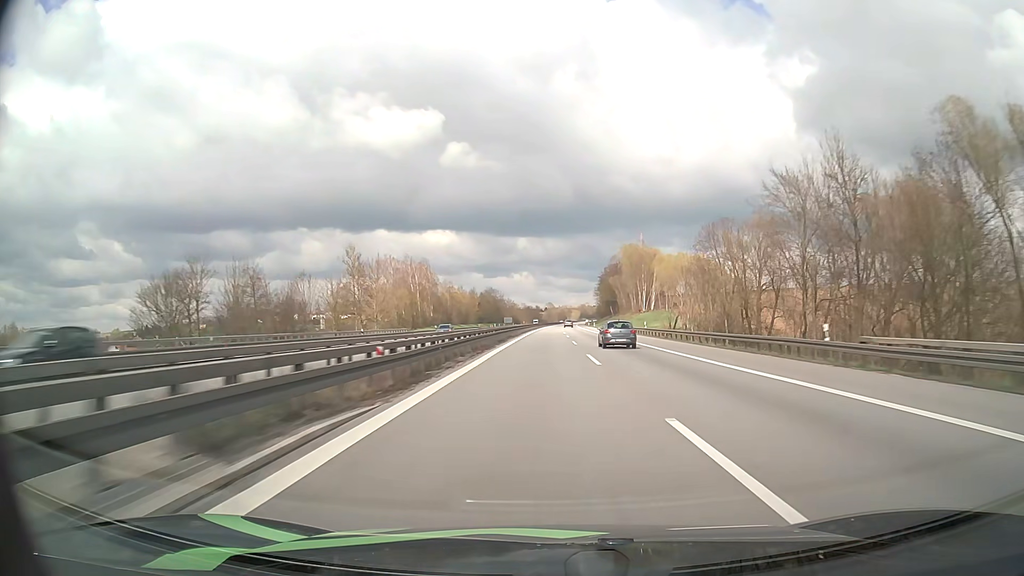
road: motorway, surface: asphalt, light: Day
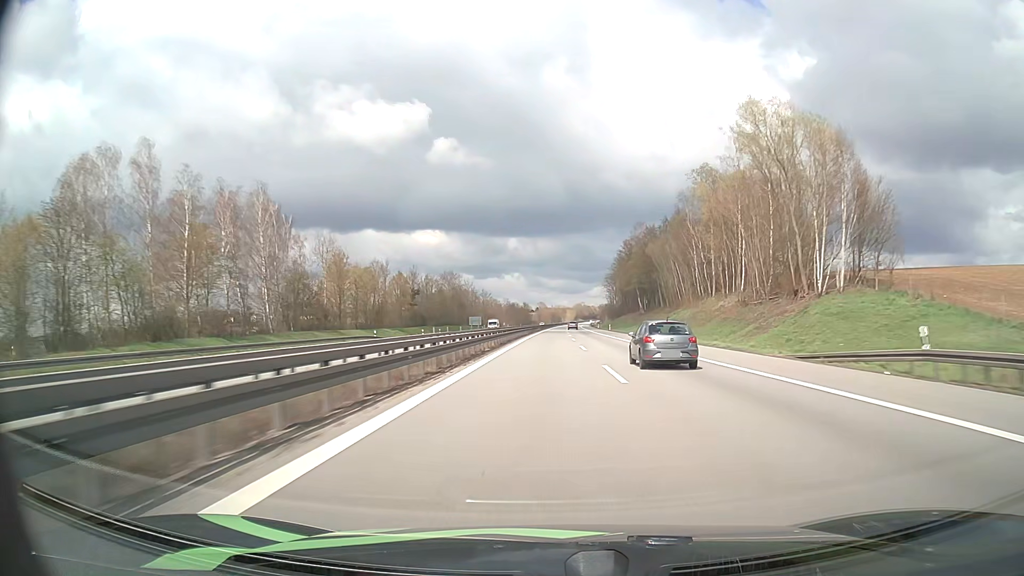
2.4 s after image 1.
(+0.6, +97.1) m; +1°
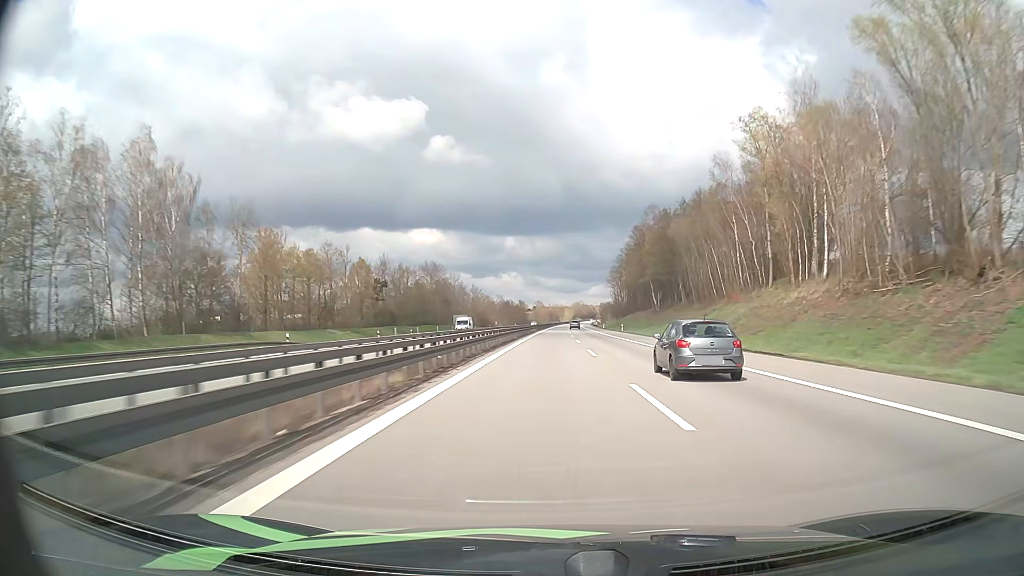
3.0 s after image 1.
(0.0, +25.0) m; 0°
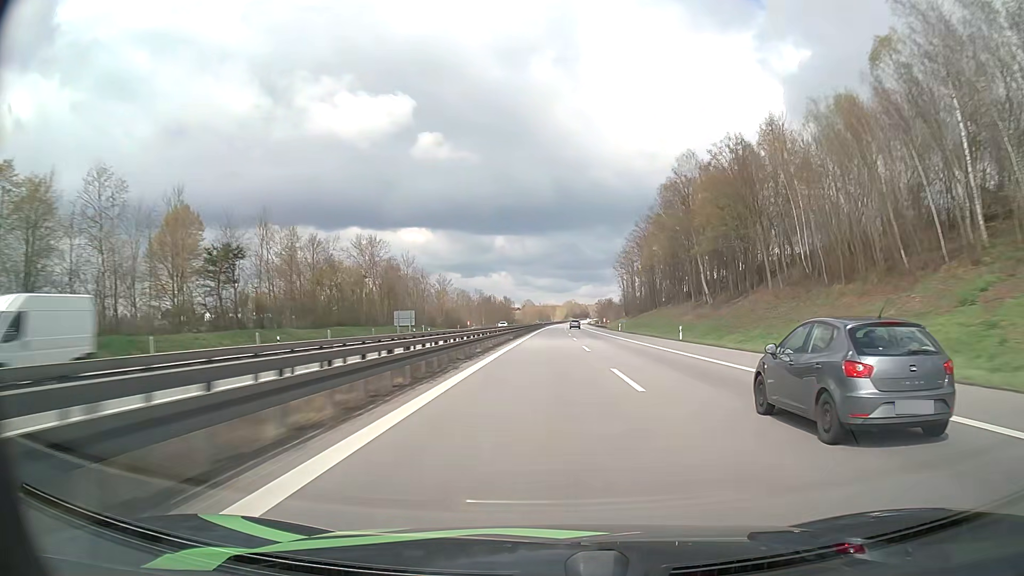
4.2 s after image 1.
(+0.4, +49.5) m; +1°
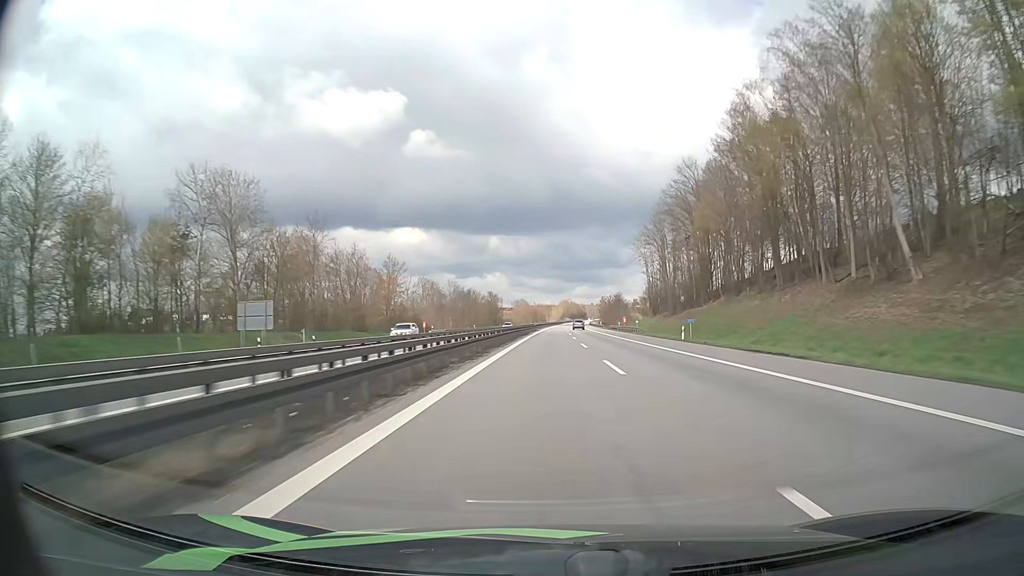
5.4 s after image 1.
(+0.3, +50.3) m; +1°
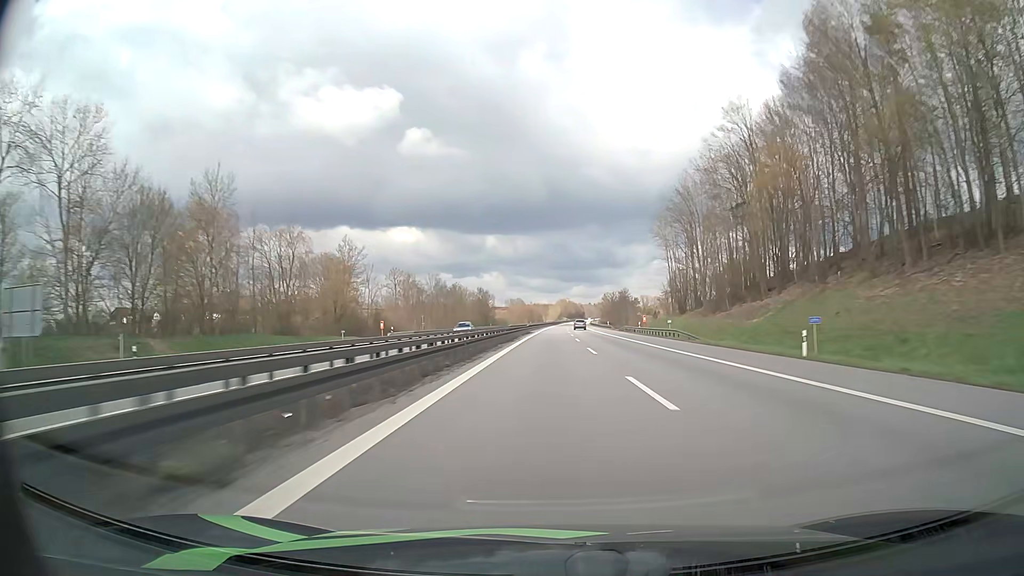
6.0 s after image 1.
(0.0, +25.3) m; 0°
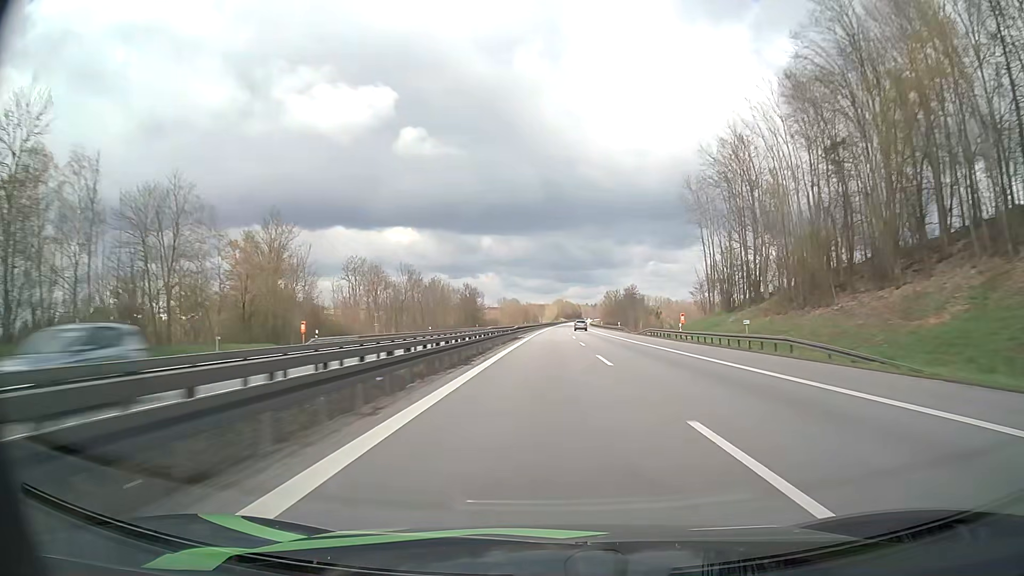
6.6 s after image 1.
(0.0, +25.4) m; 0°
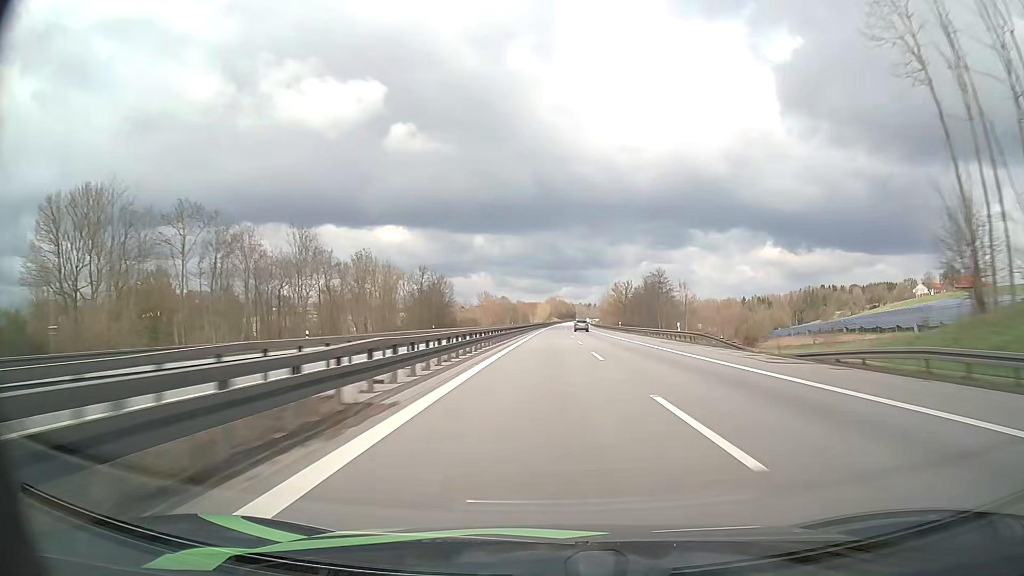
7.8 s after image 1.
(+0.2, +51.3) m; +1°
(0, +10) (0, +20) (0, +30) (0, +40) (0, +50) (0, +60) (0, +70) (+1, +80) (+1, +90) (+1, +100) m
